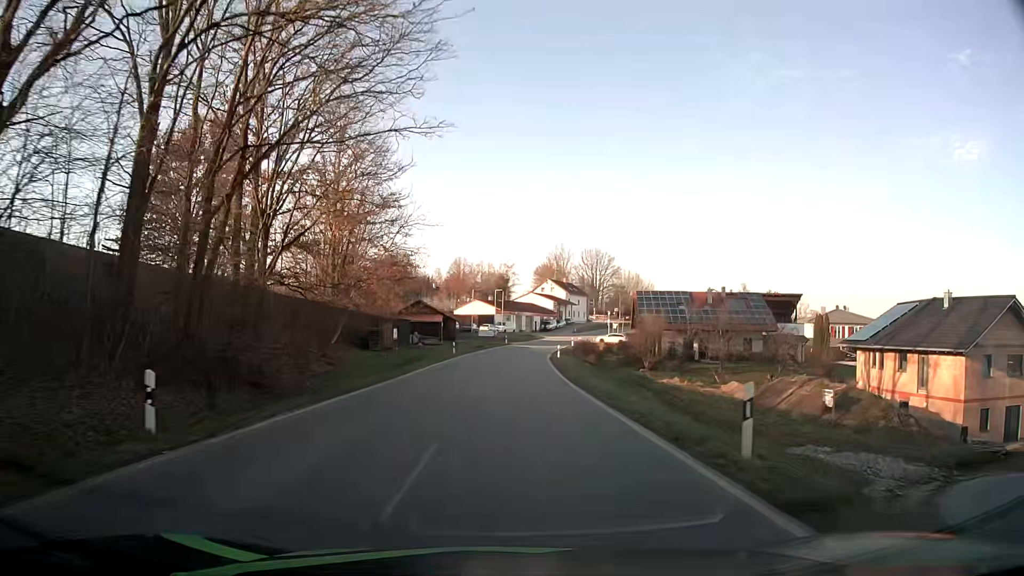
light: Day
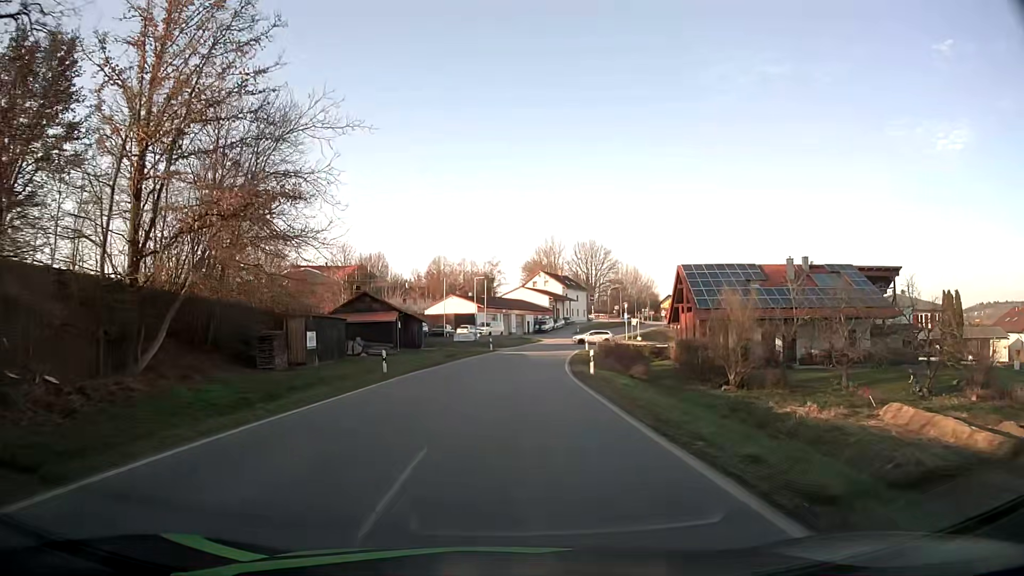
(+0.3, +24.7) m; +1°
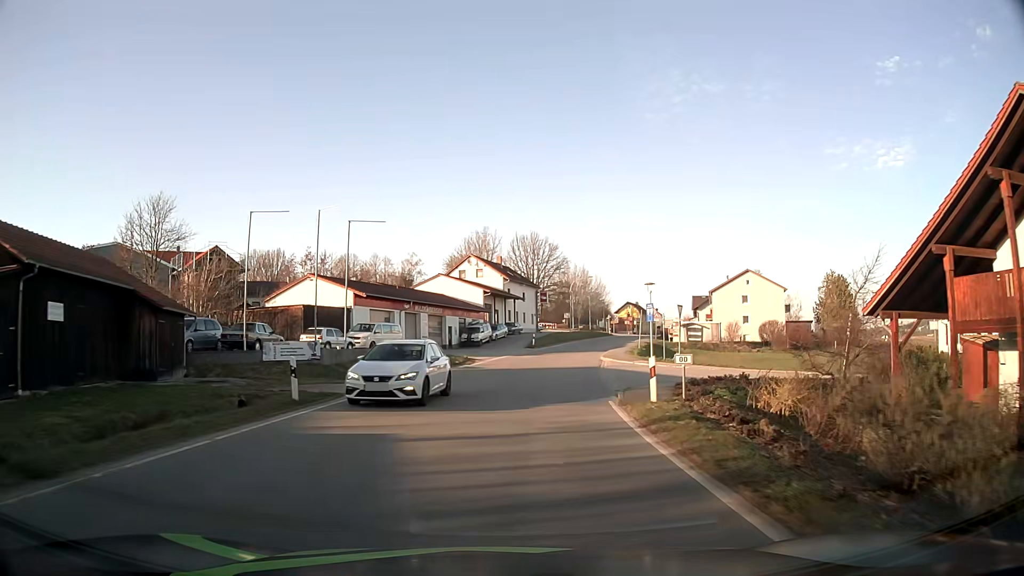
(+1.8, +41.0) m; +6°
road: tertiary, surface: asphalt
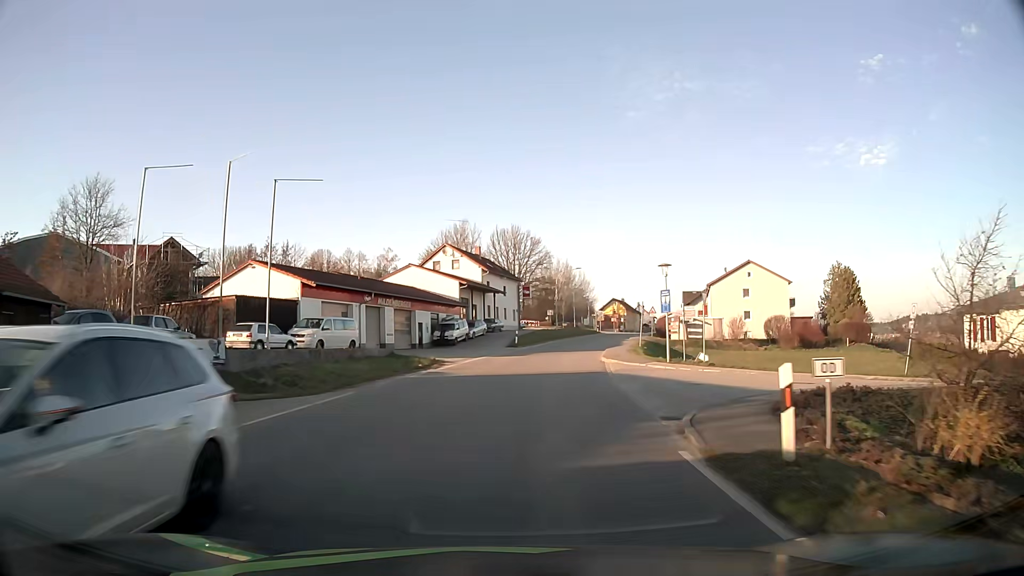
(+0.1, +8.1) m; +2°
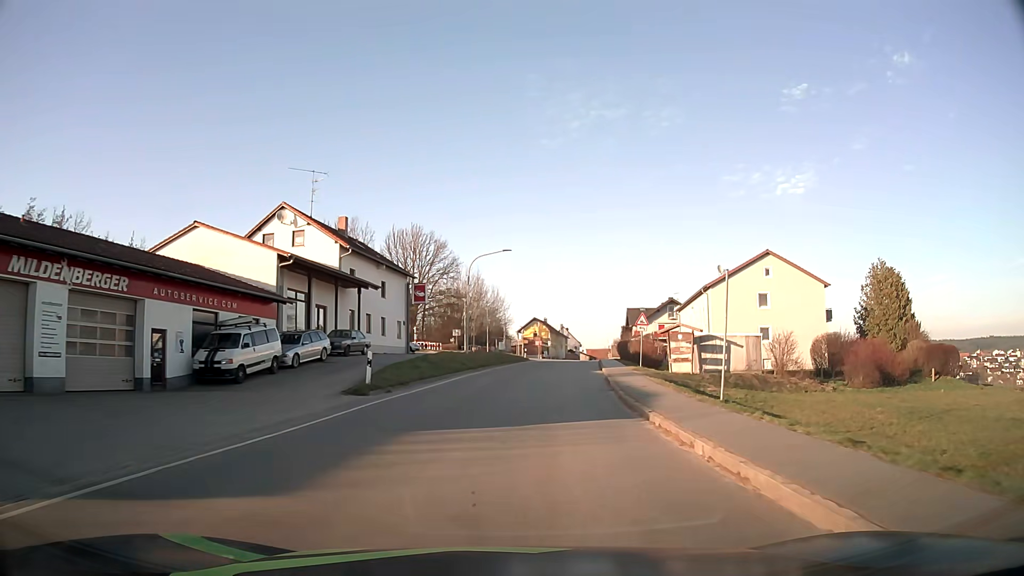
(+1.8, +32.0) m; +8°
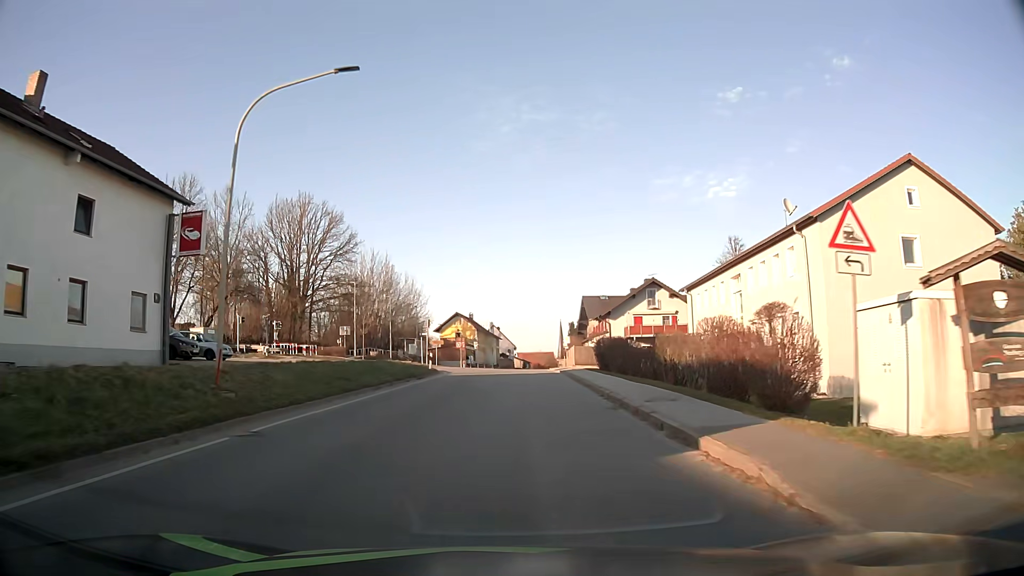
(+2.1, +31.2) m; +6°
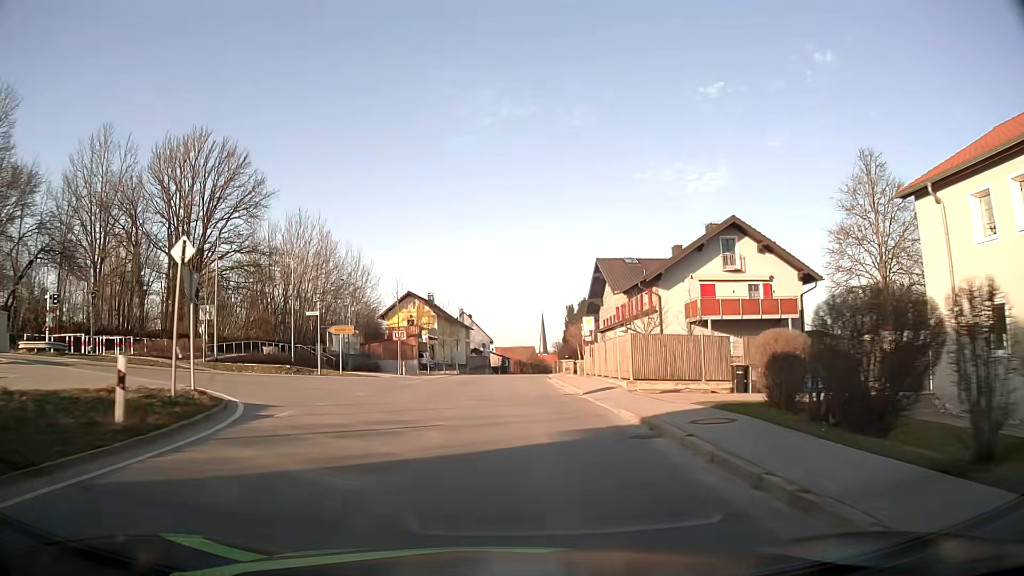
(+0.7, +31.1) m; +2°
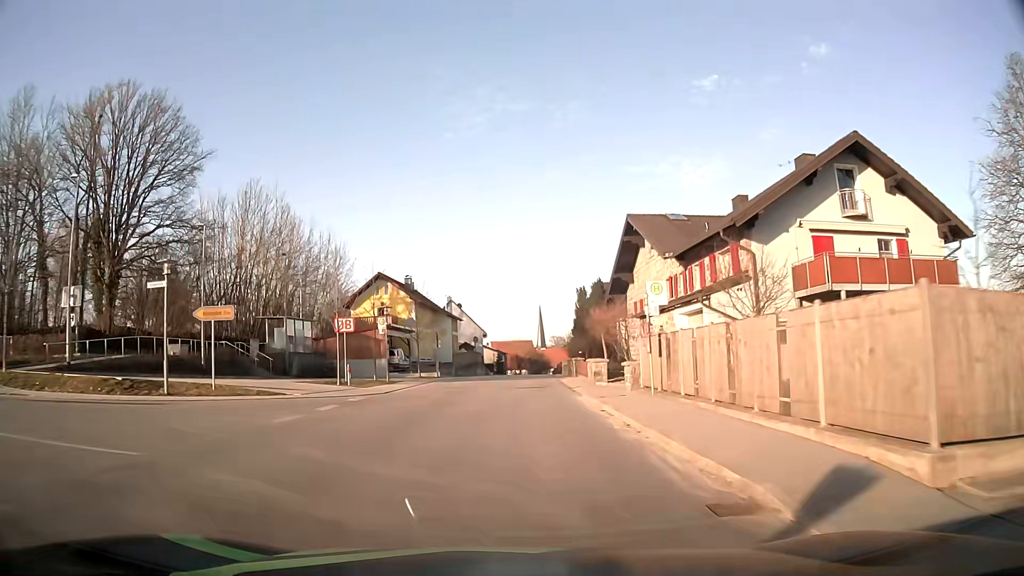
(+0.1, +15.7) m; +1°
(0, +10) (0, +20) (0, +30) (+1, +40) (+1, +50) (+1, +60) (+2, +70) (+2, +80) (+3, +90) (+3, +100) m
